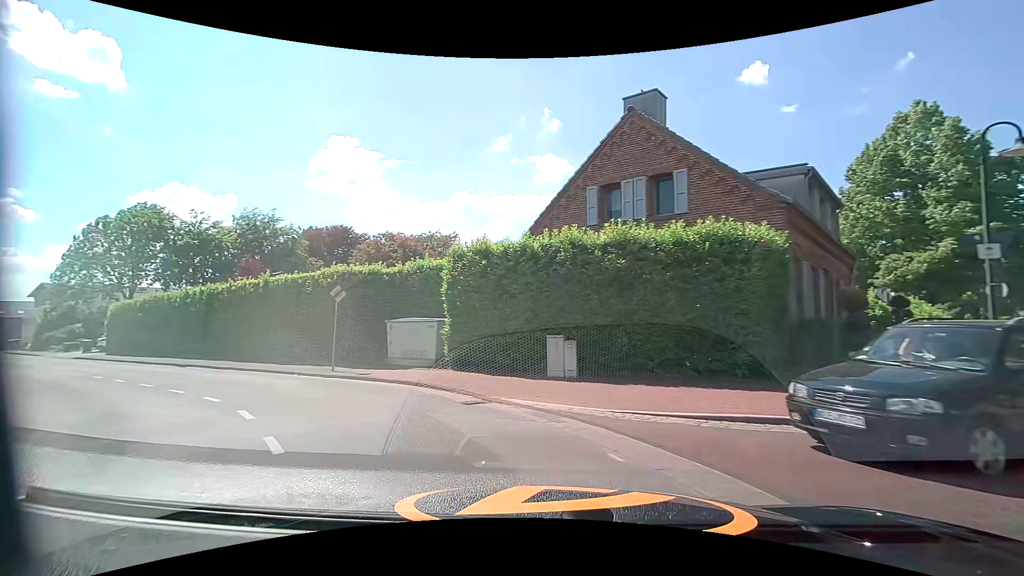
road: tertiary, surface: asphalt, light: Day
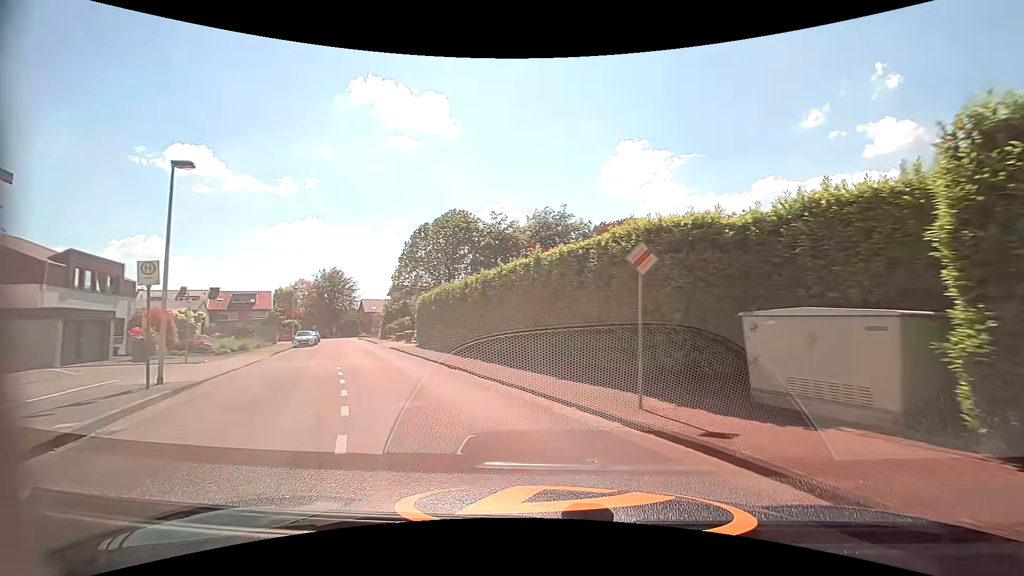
(-2.3, +8.1) m; -31°
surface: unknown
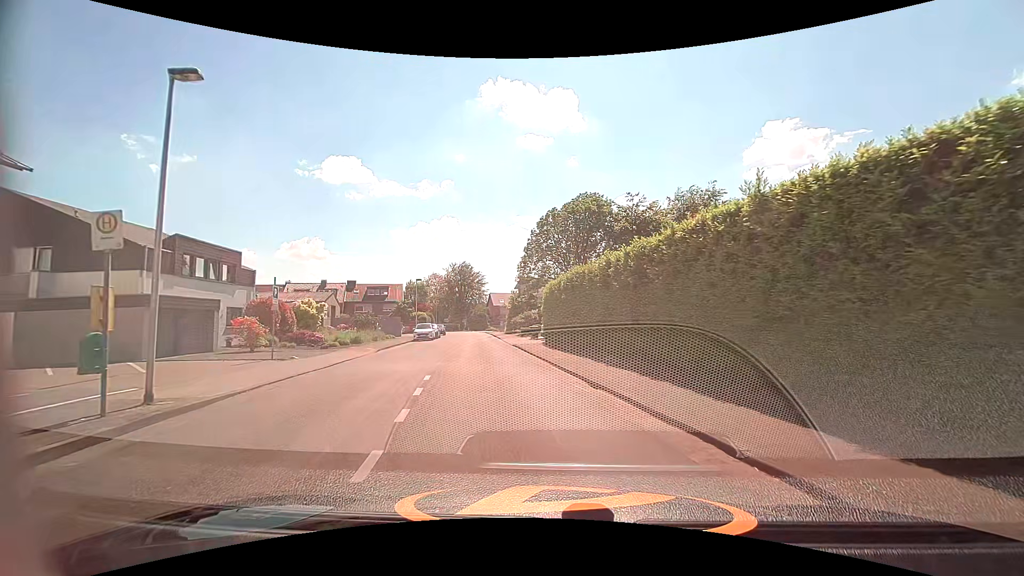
(-1.1, +6.6) m; -16°
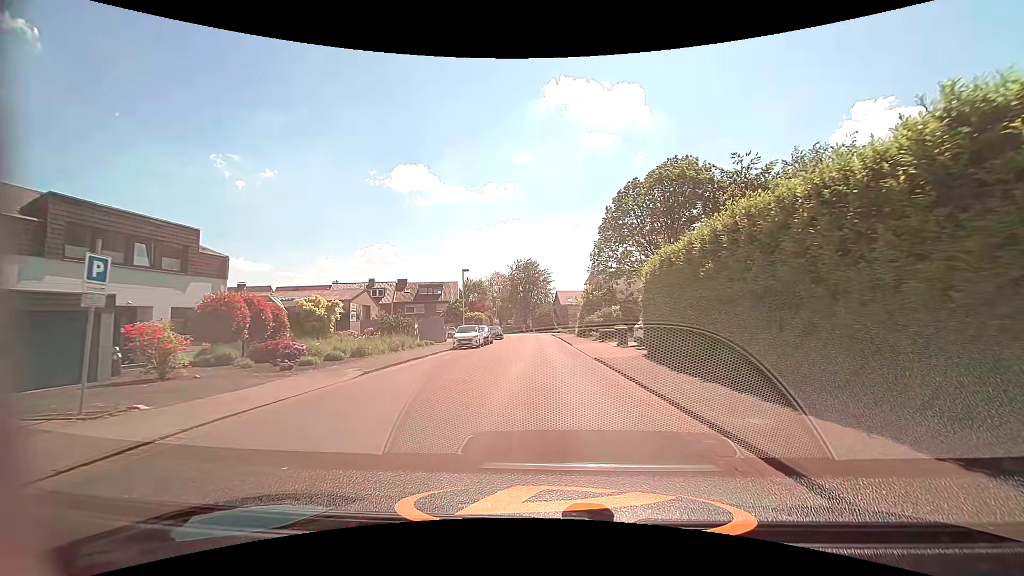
(-1.0, +12.0) m; -7°
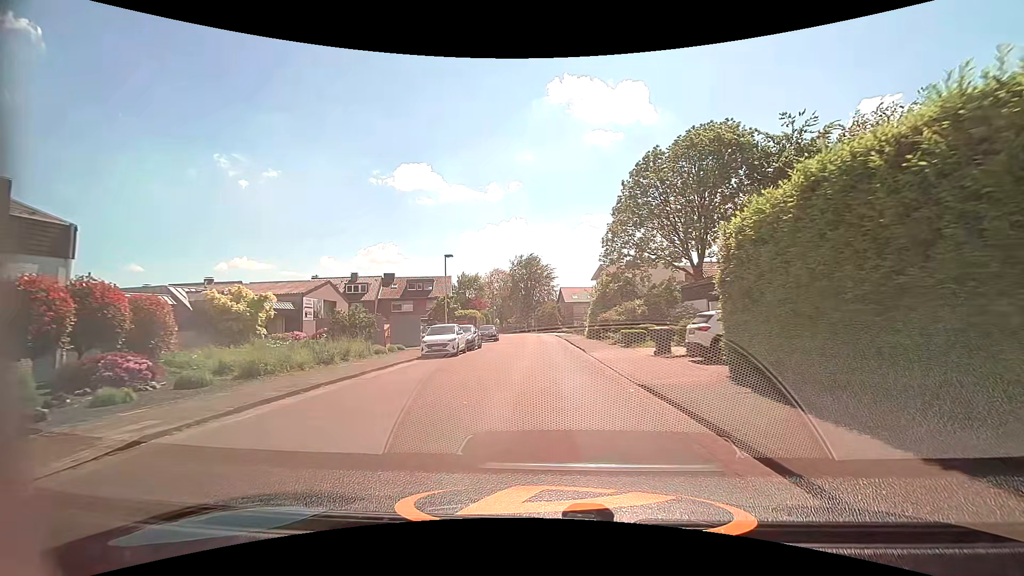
(-0.1, +8.7) m; -1°
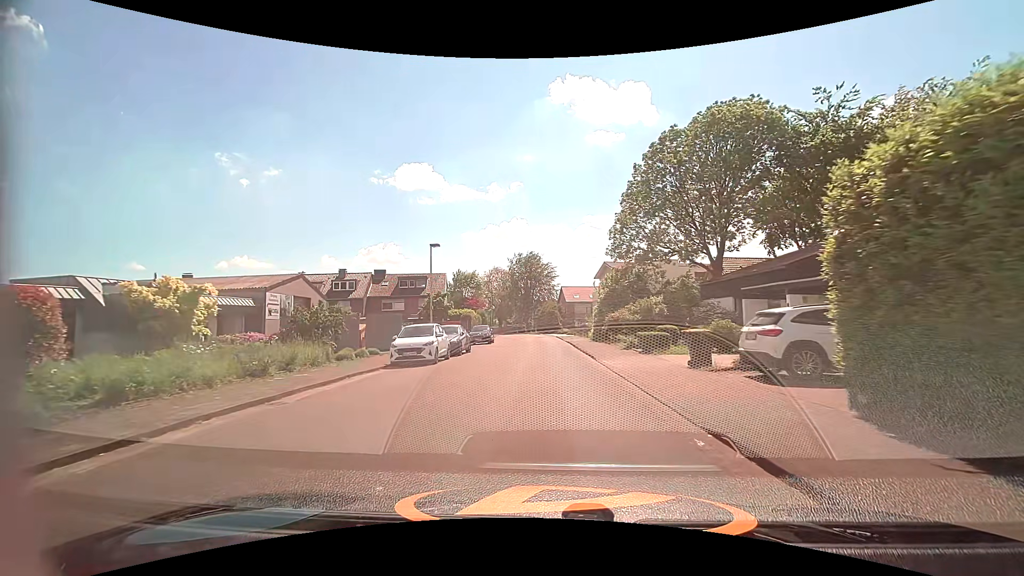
(0.0, +4.5) m; 0°
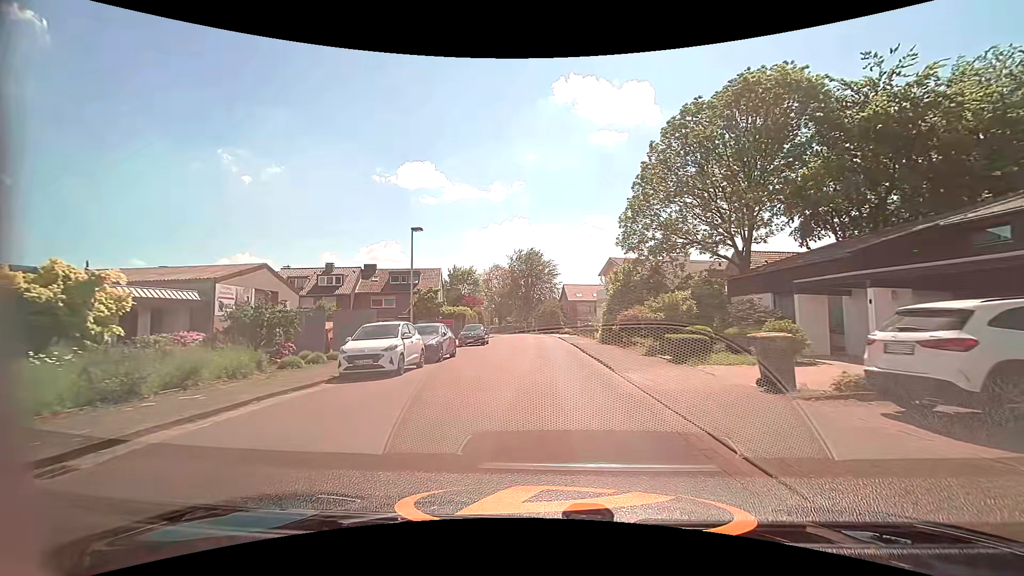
(0.0, +4.6) m; 0°
(0, +10) (0, +20) (0, +30) (0, +40) (-1, +50) (-1, +60) (-2, +70) (-2, +80) (-4, +90) (-5, +100) m
